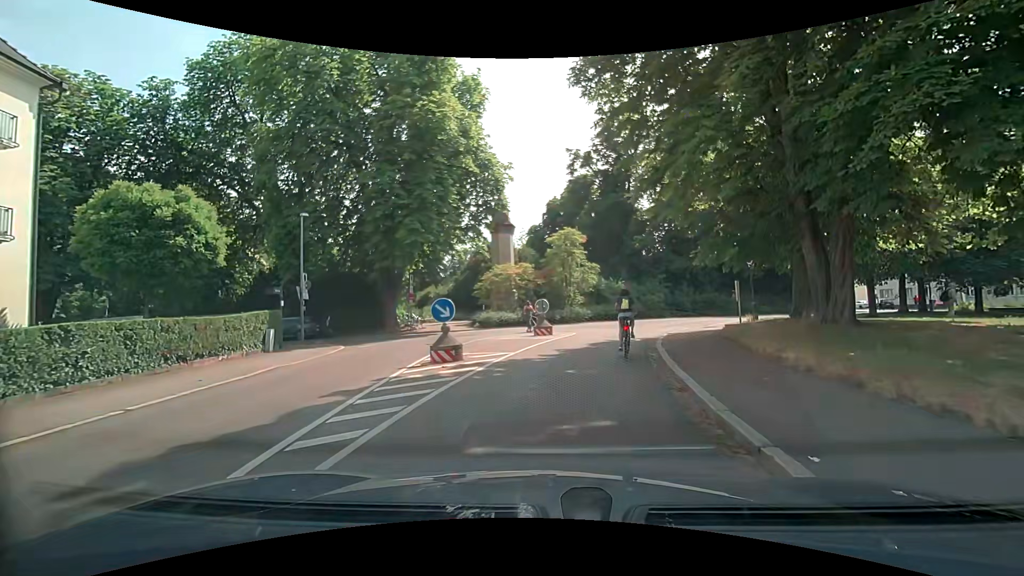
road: unclassified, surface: asphalt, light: Day
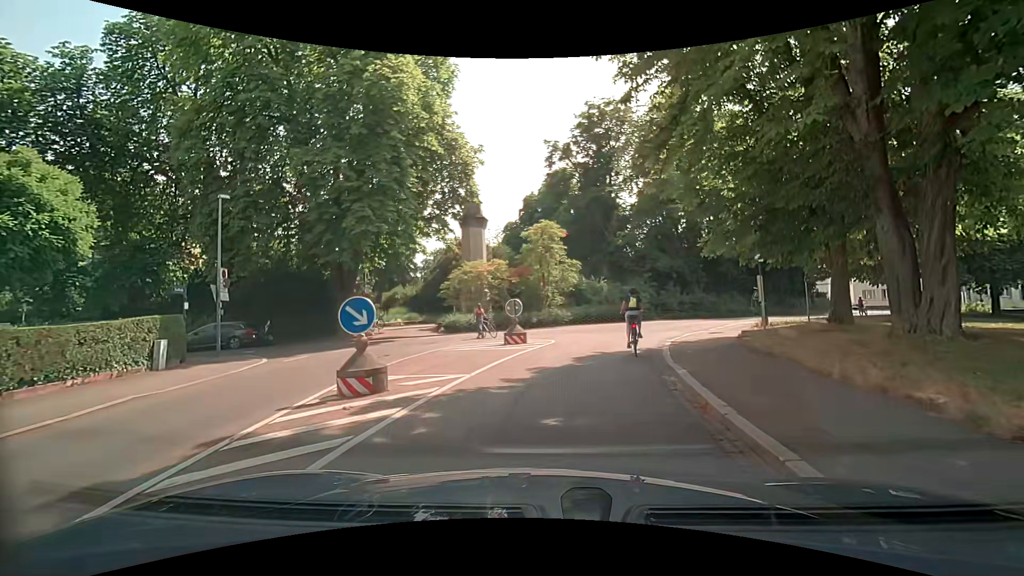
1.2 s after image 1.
(+0.1, +4.1) m; +2°
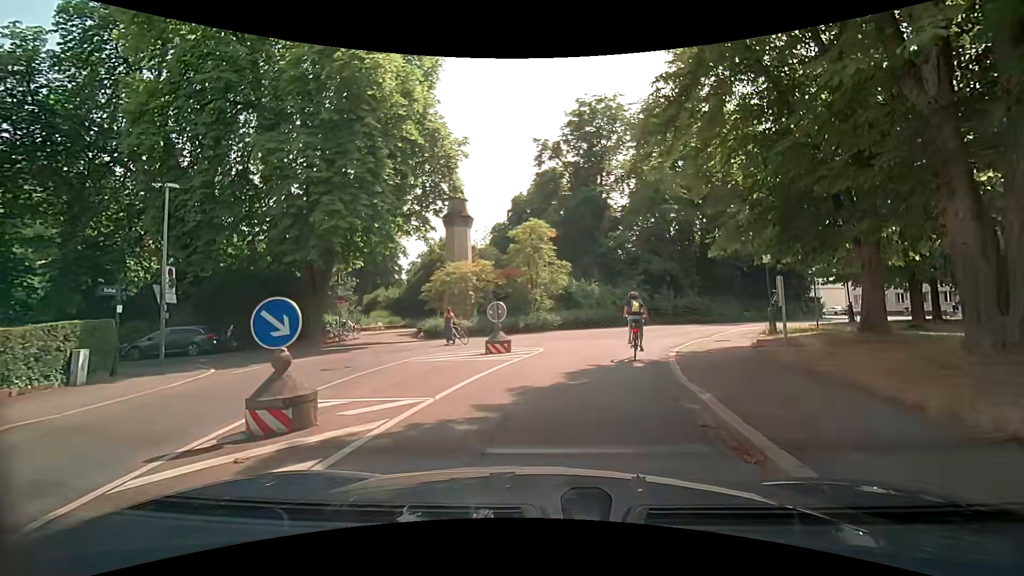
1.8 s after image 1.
(0.0, +2.1) m; +1°
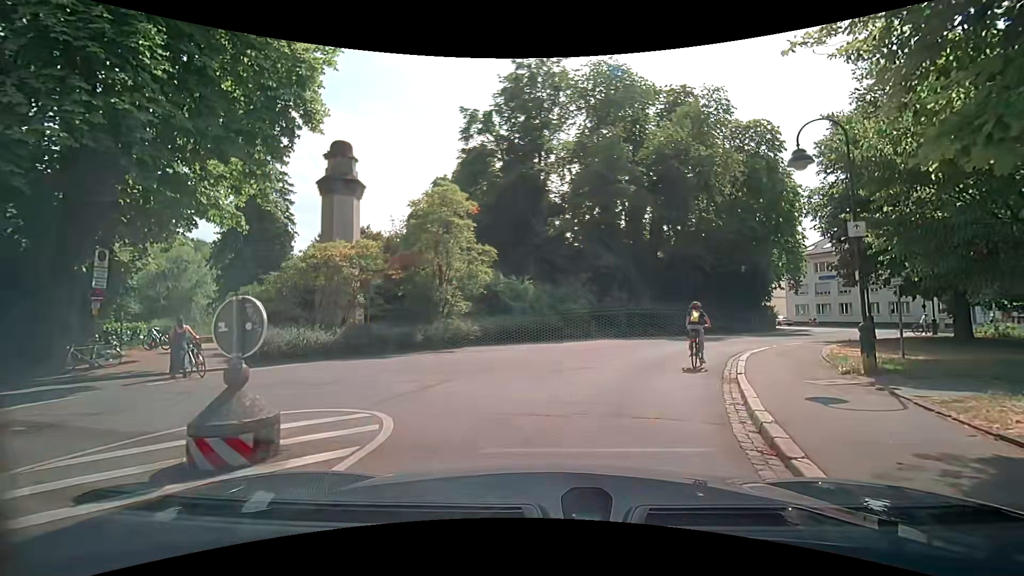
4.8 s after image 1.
(+0.6, +10.3) m; +6°
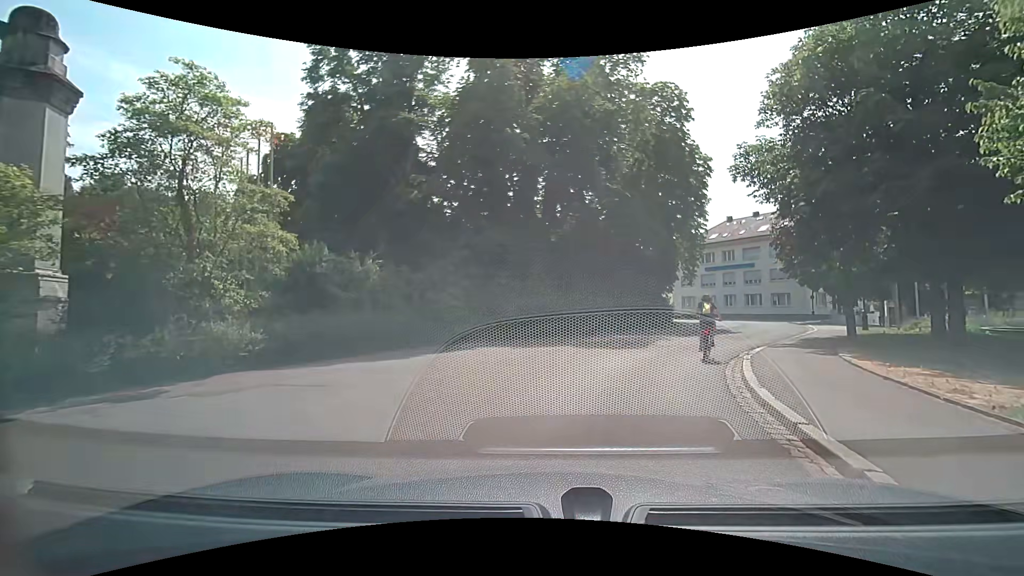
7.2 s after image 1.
(+1.0, +9.4) m; +11°
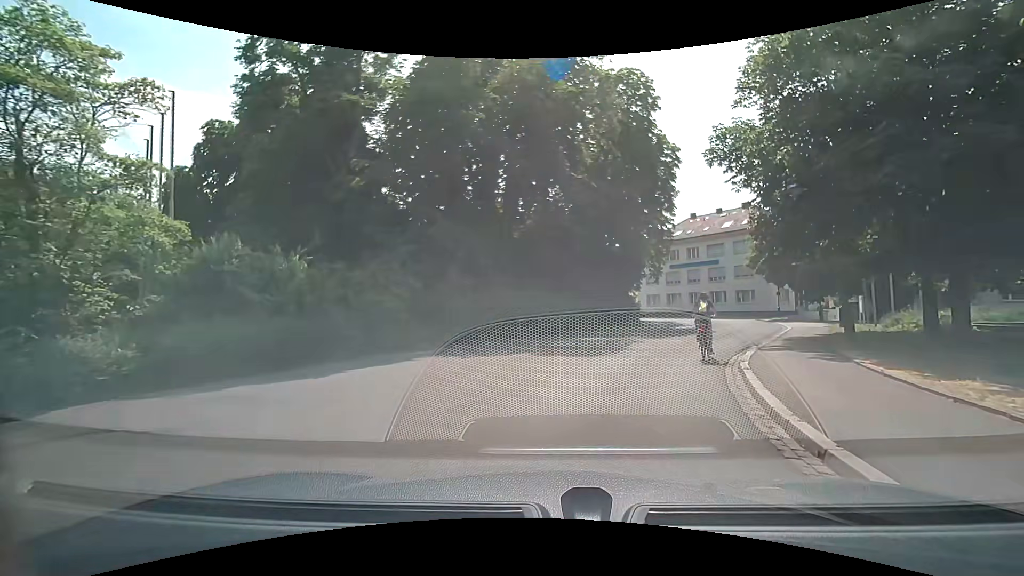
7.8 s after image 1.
(+0.1, +2.6) m; +6°
